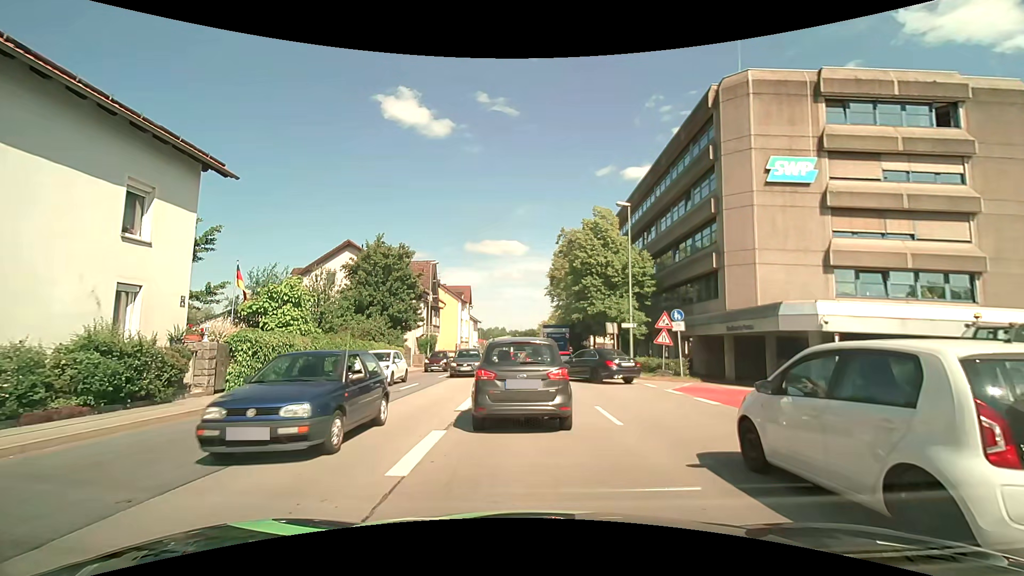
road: primary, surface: asphalt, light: Day
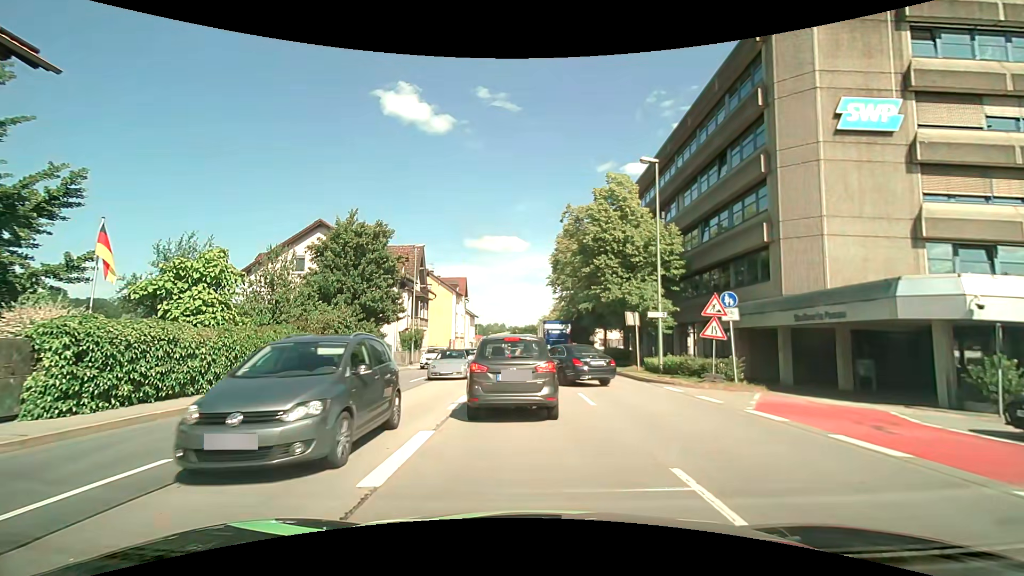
(-0.1, +6.7) m; 0°
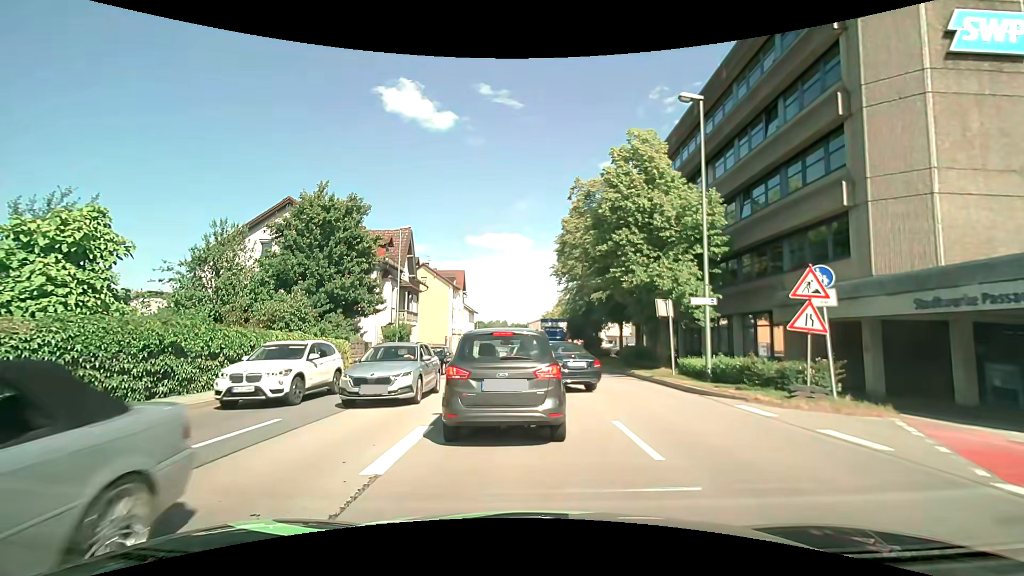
(-0.1, +5.5) m; 0°
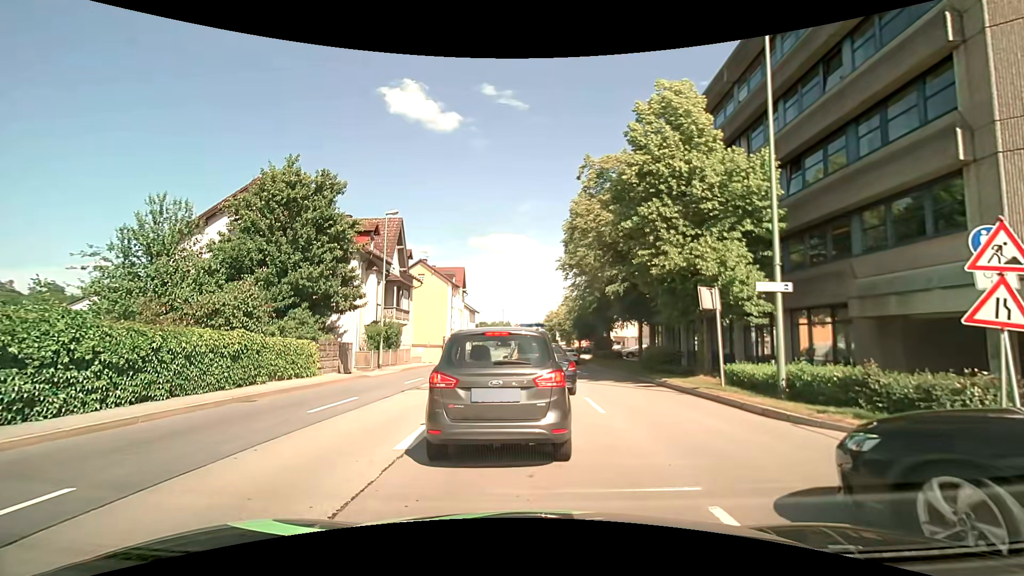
(+0.1, +4.5) m; -2°
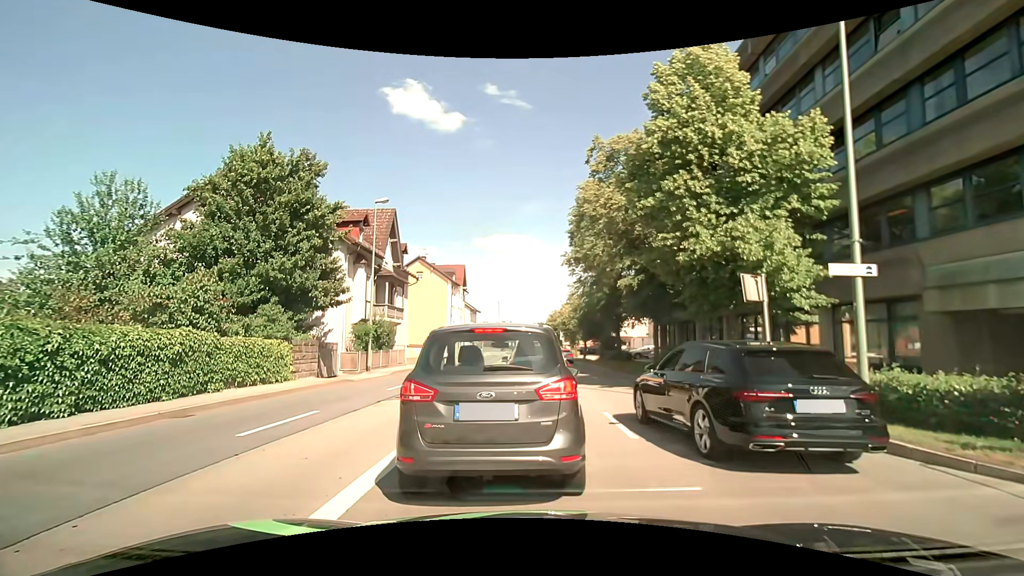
(-0.1, +2.7) m; -2°
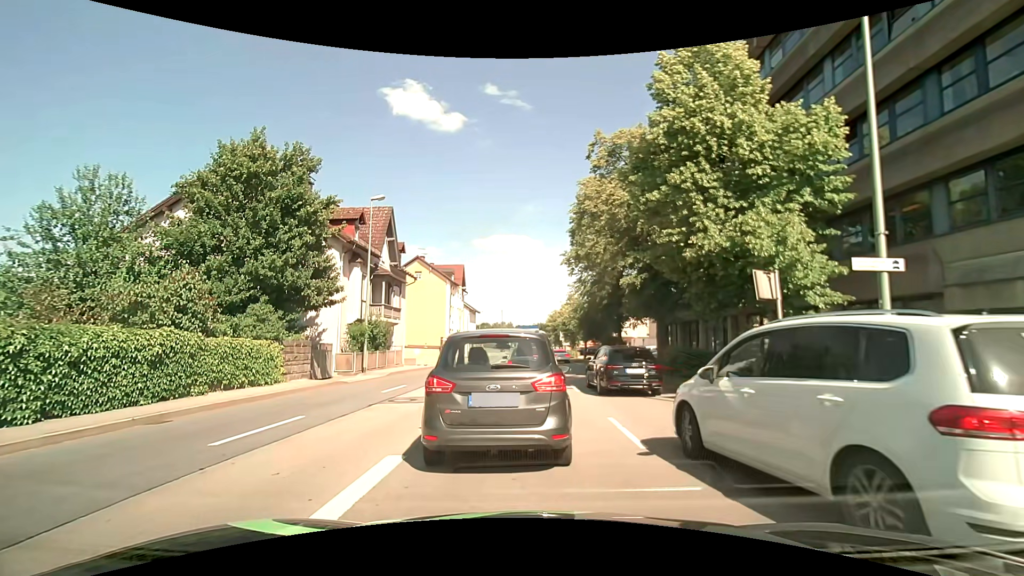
(0.0, +0.7) m; 0°
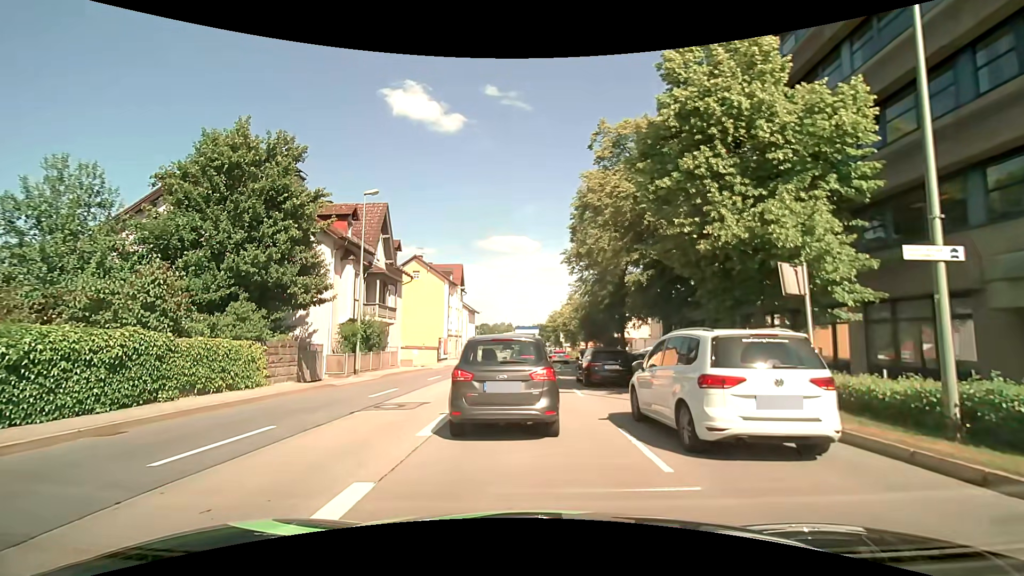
(0.0, +1.3) m; +2°
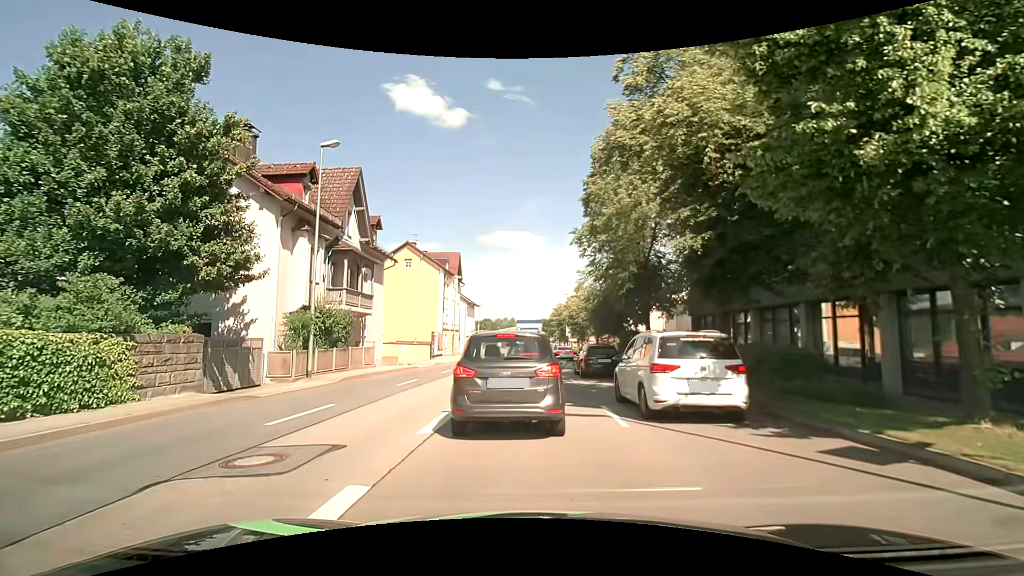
(-0.1, +6.3) m; -3°
